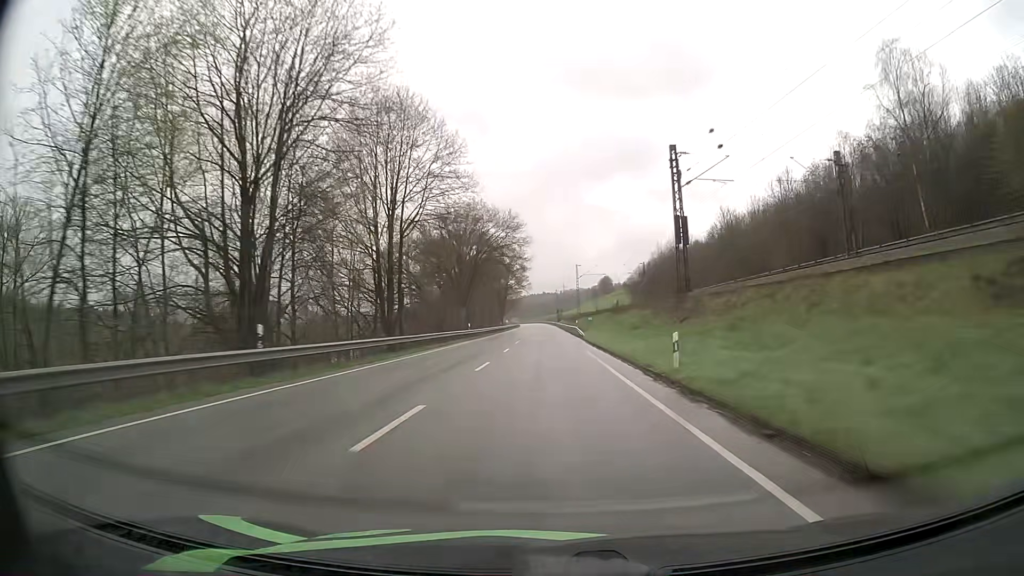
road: primary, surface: asphalt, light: Day
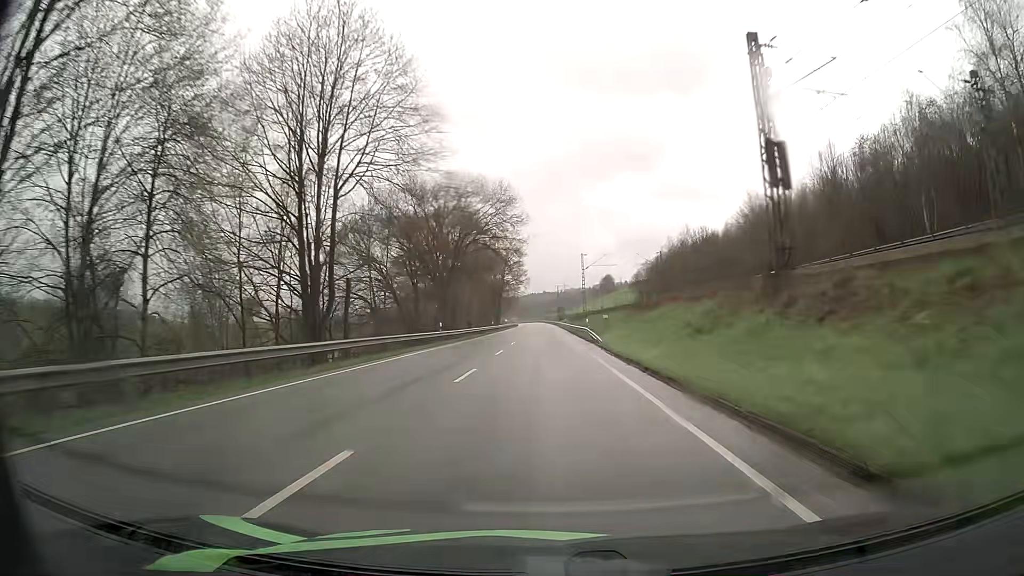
(0.0, +16.4) m; 0°
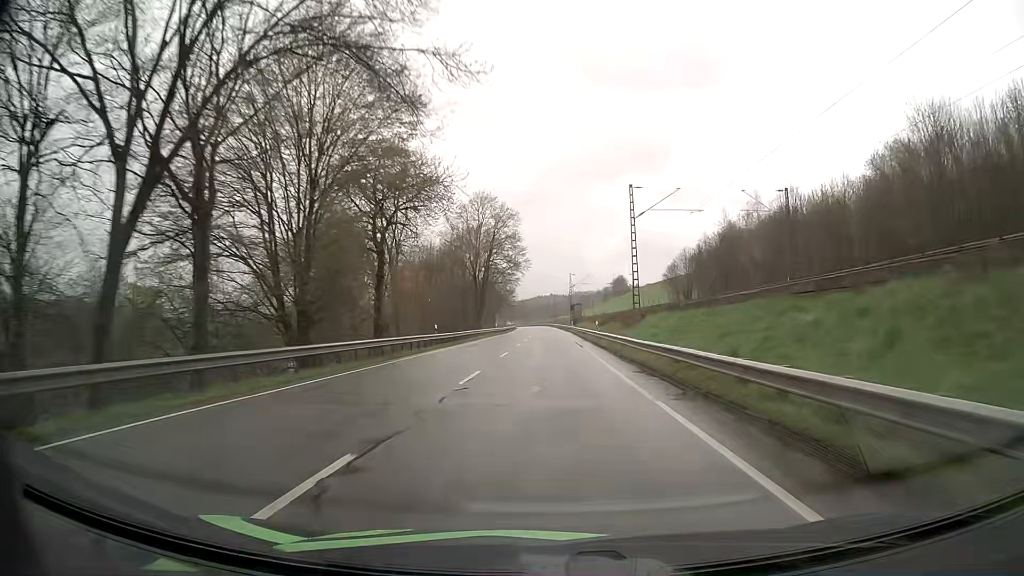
(-0.1, +49.3) m; -1°
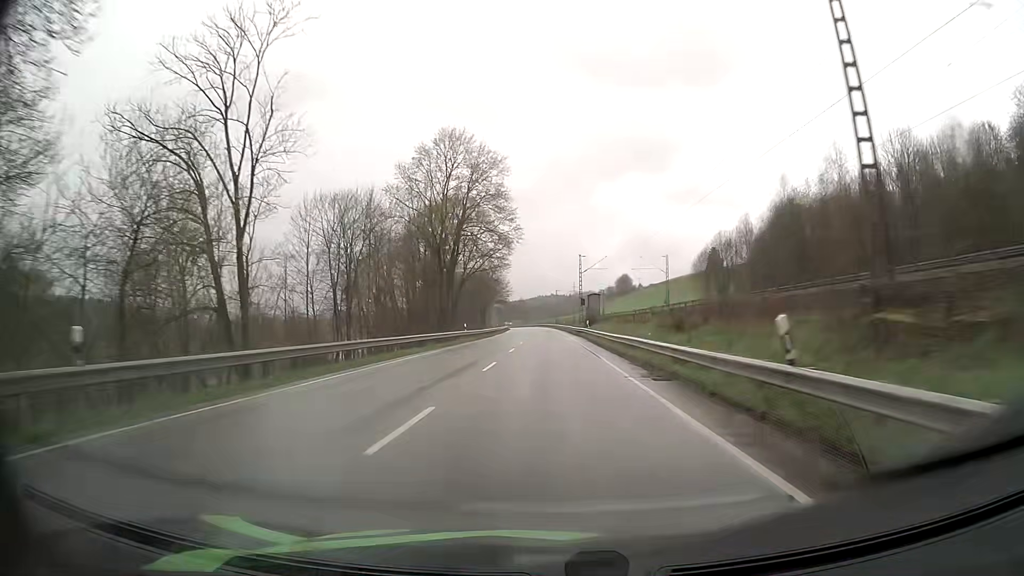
(0.0, +32.9) m; 0°
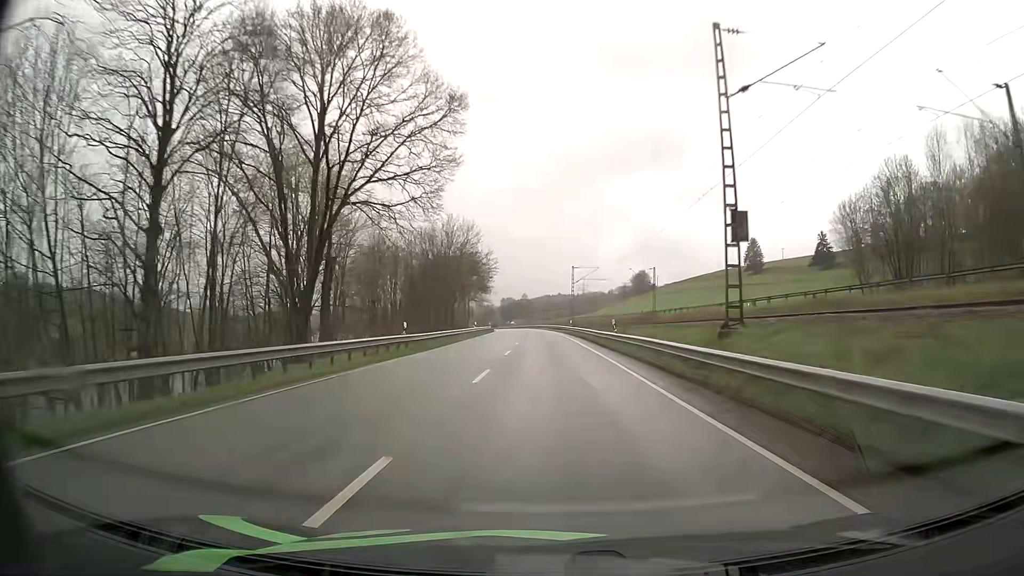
(-0.4, +65.7) m; 0°
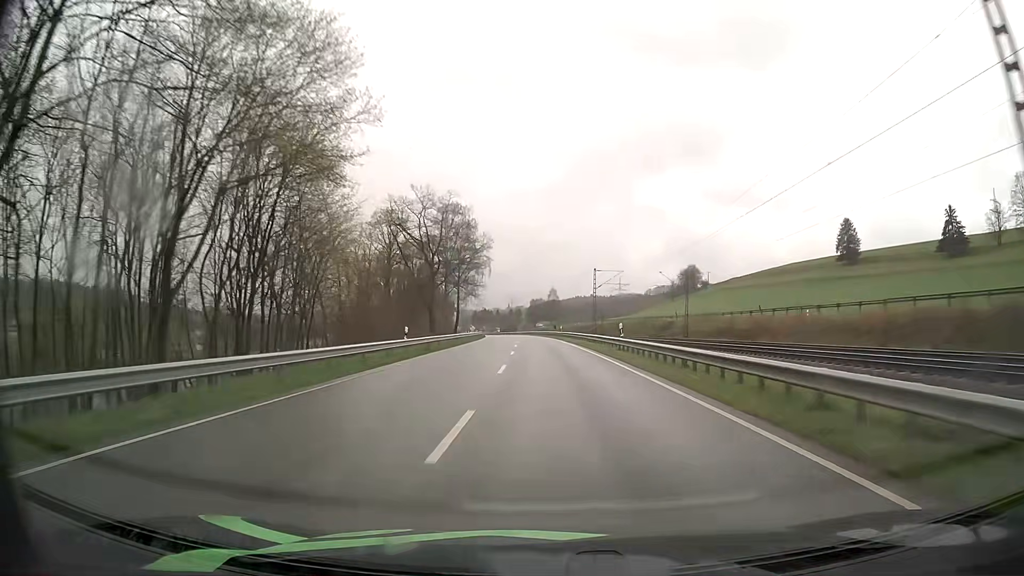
(-2.0, +82.1) m; -3°
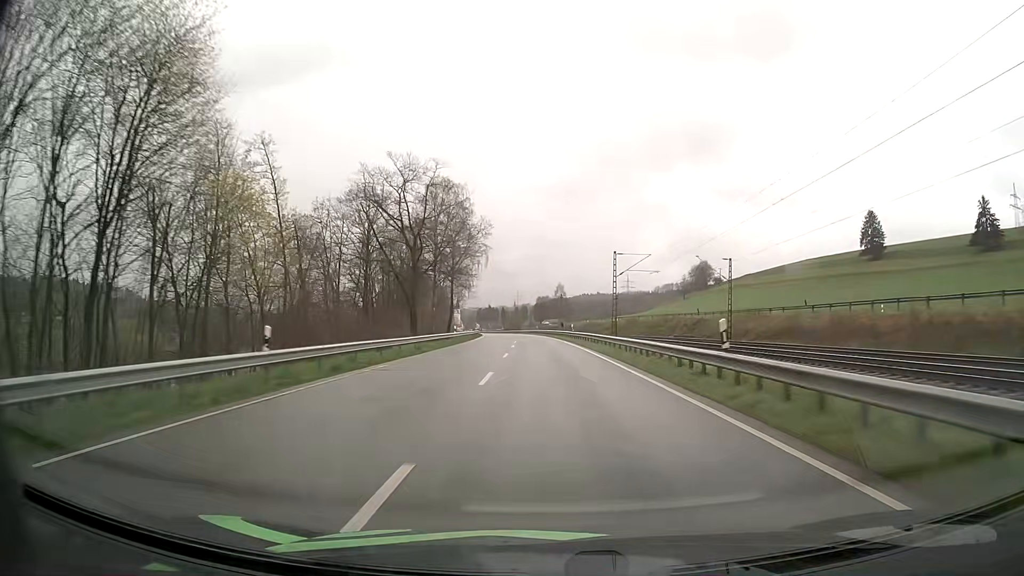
(-0.1, +16.4) m; -1°
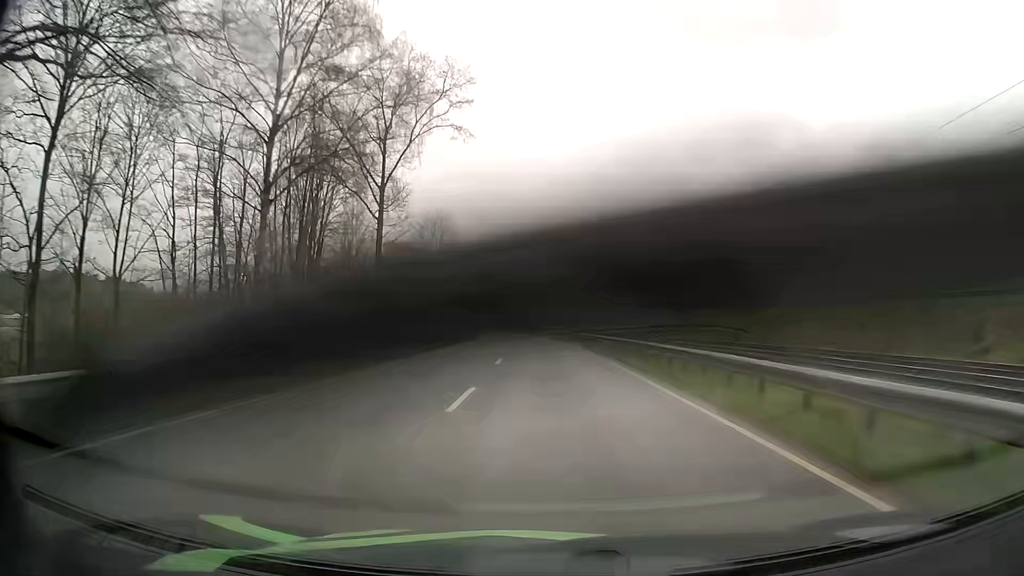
(-1.8, +65.9) m; -3°
(0, +10) (0, +20) (0, +30) (-1, +40) (-1, +50) (-2, +60) (-2, +70) (-3, +80) (-3, +90) (-4, +100) m
